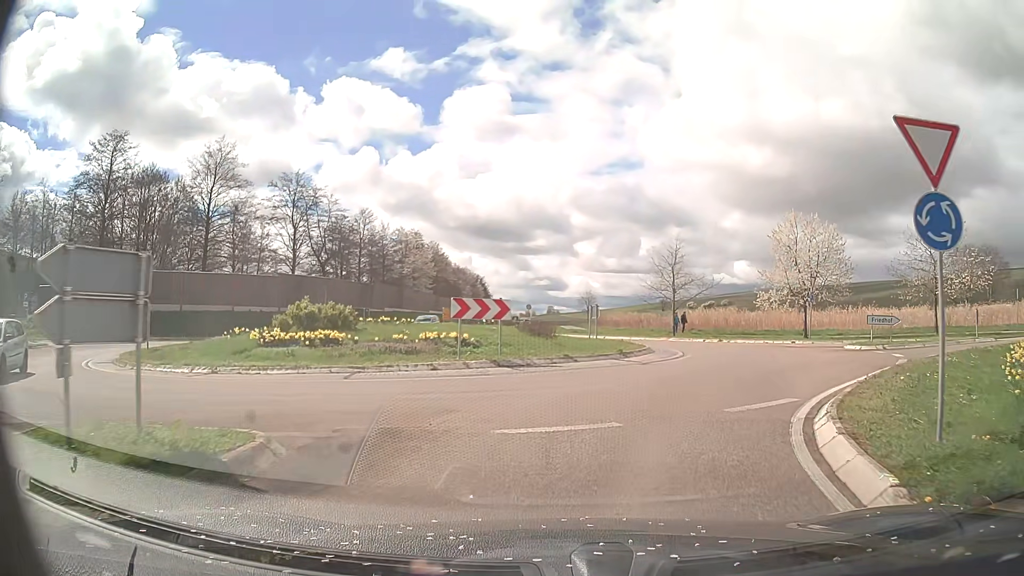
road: primary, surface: asphalt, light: Day
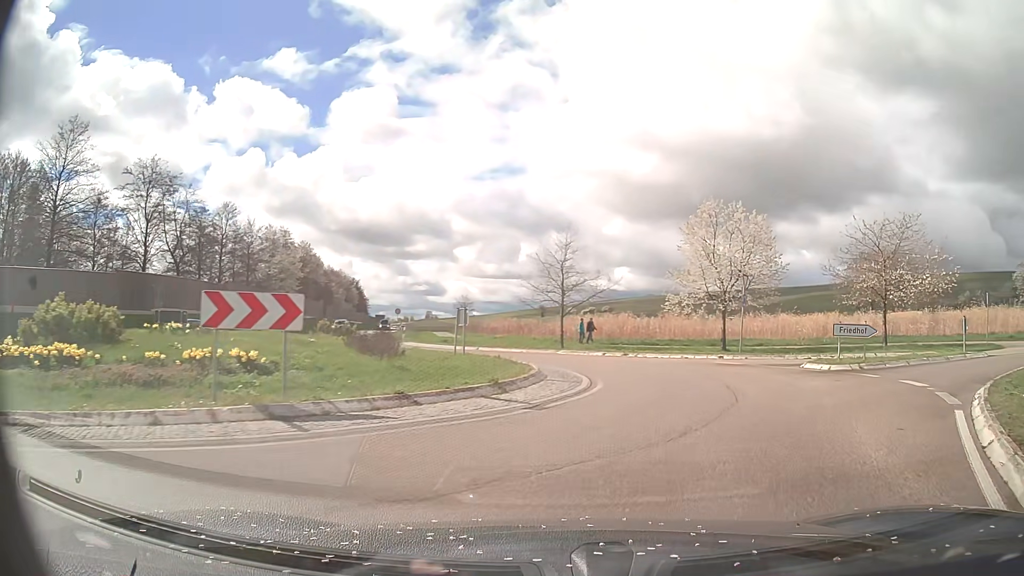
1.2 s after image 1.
(+0.5, +7.4) m; +10°
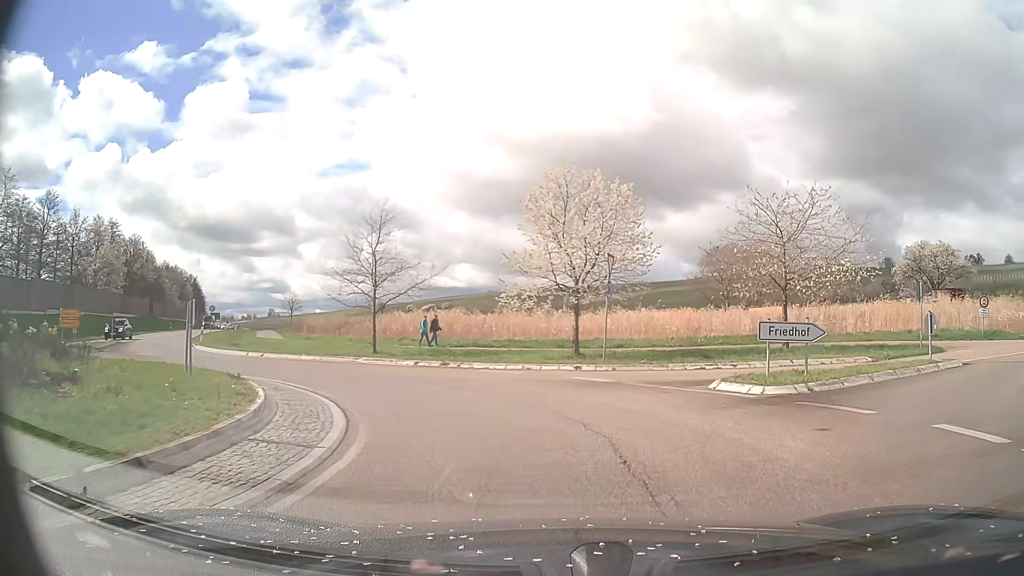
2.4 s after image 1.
(+1.0, +7.4) m; +13°
